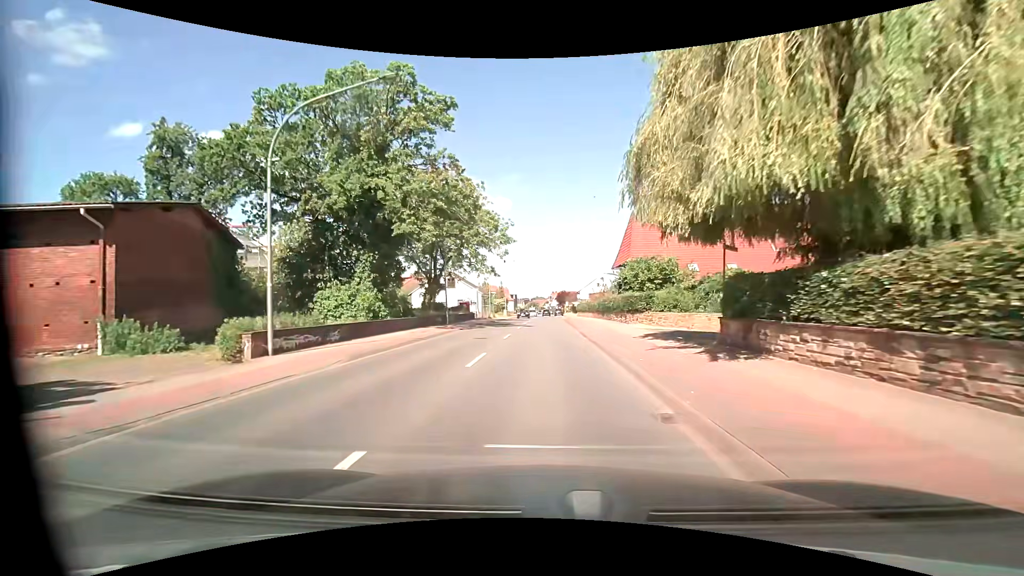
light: Day
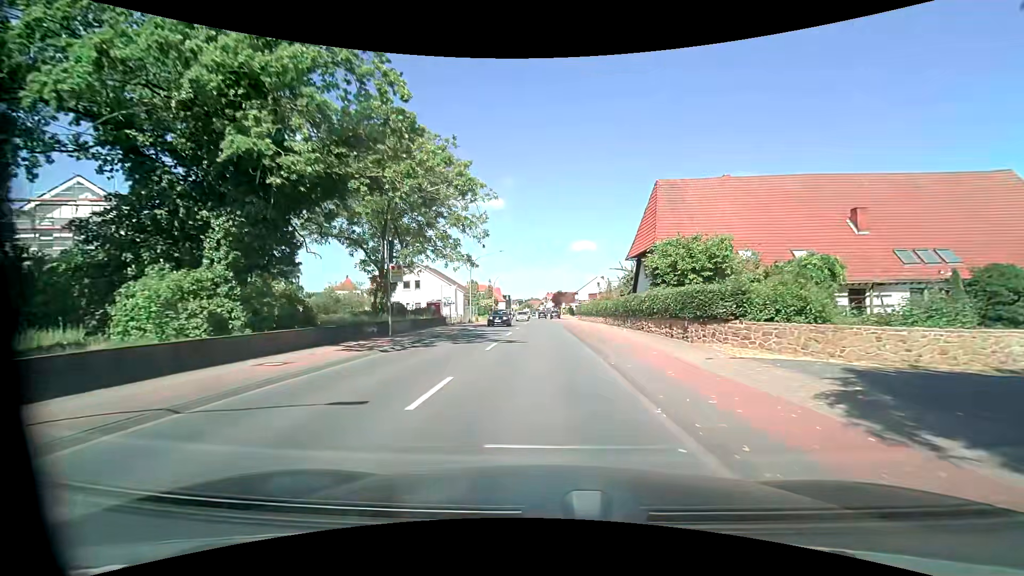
(0.0, +13.4) m; +1°
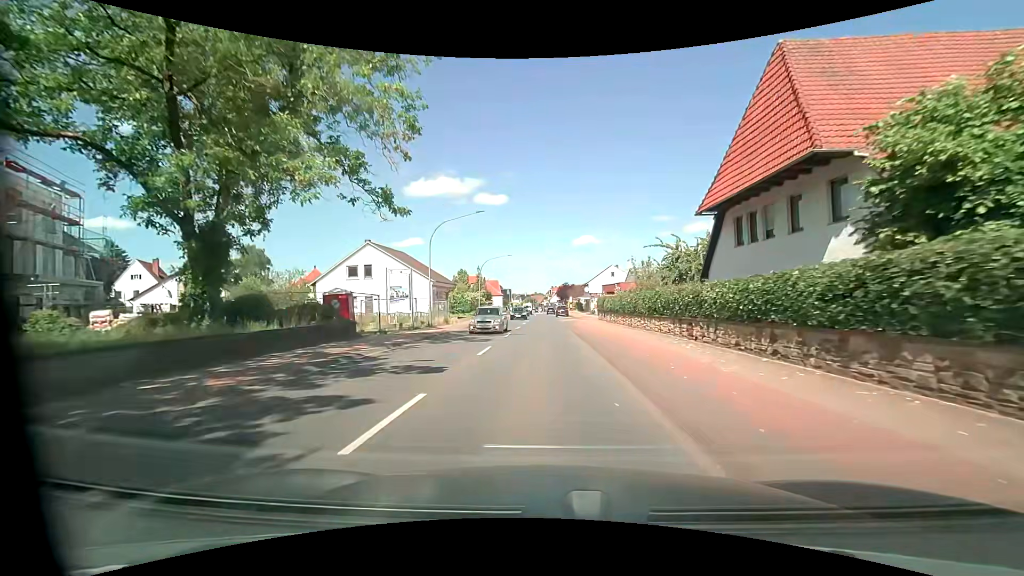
(0.0, +20.5) m; 0°
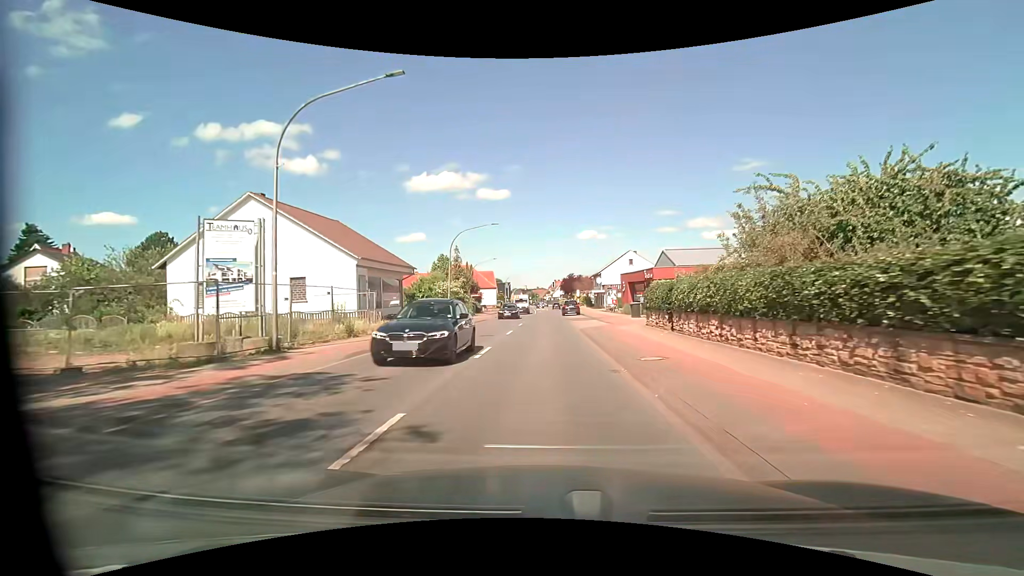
(0.0, +19.8) m; -1°
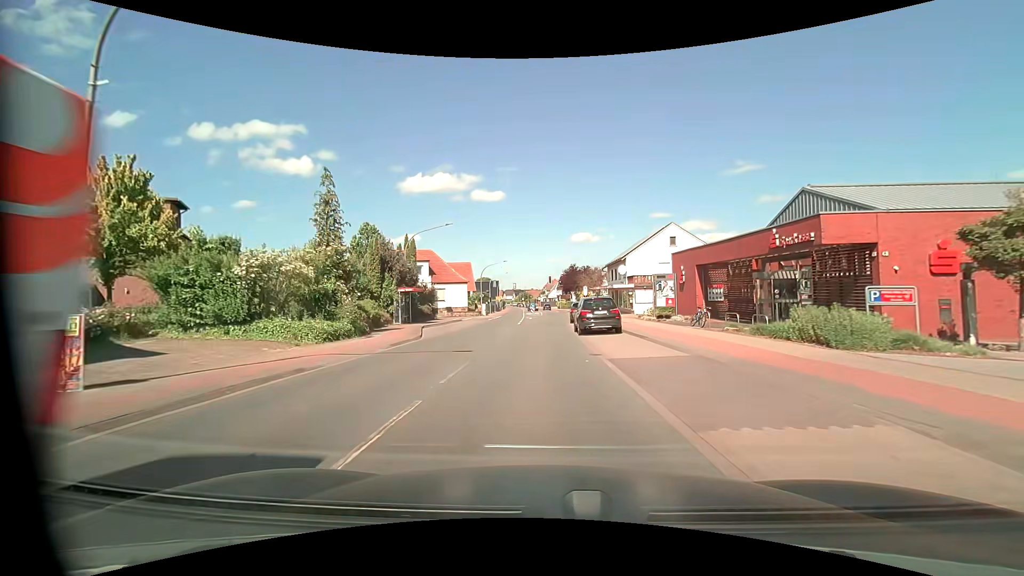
(+0.2, +31.2) m; +1°
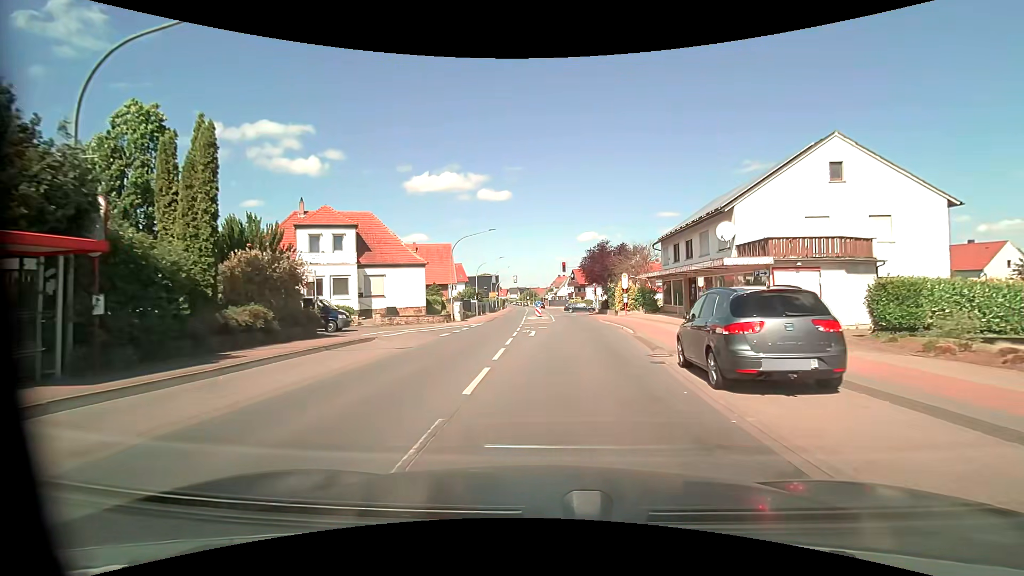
(-0.6, +28.6) m; -1°
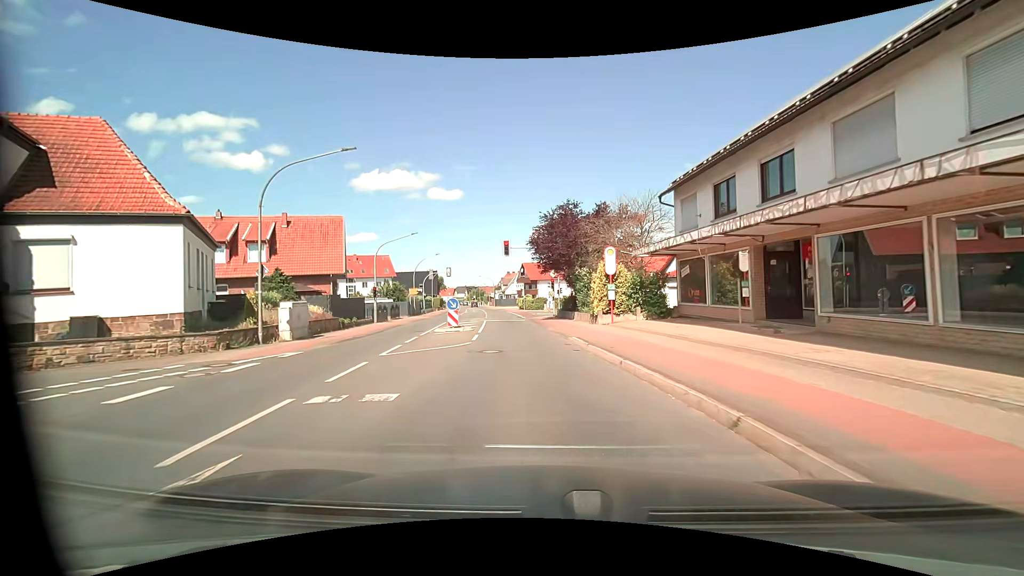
(+1.5, +21.2) m; +6°
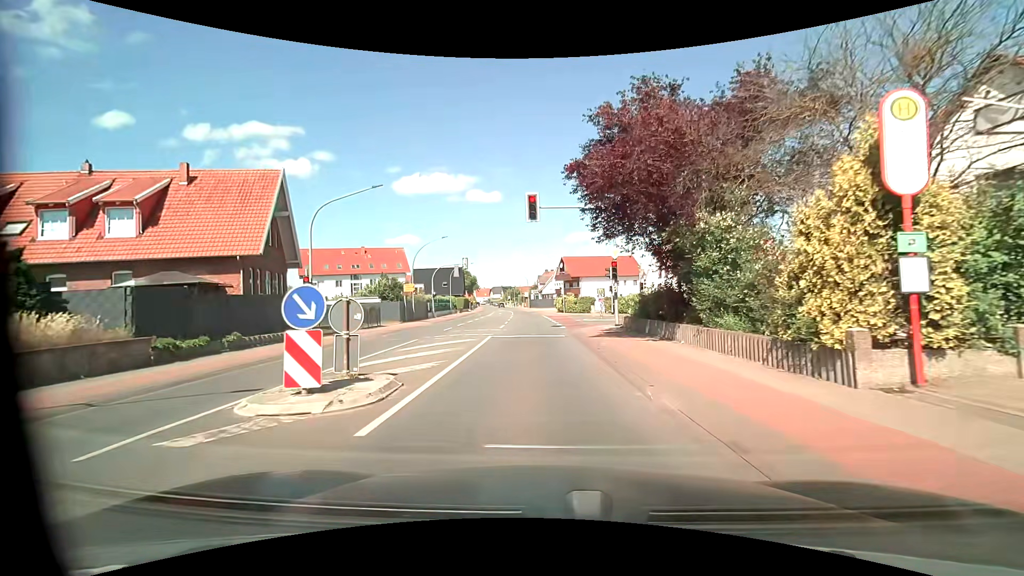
(-0.6, +17.9) m; -4°
(0, +10) (-1, +20) (-1, +30) (-1, +40) (-2, +50) (-2, +60) (-3, +70) (-4, +80) (-5, +90) (-7, +100) m
